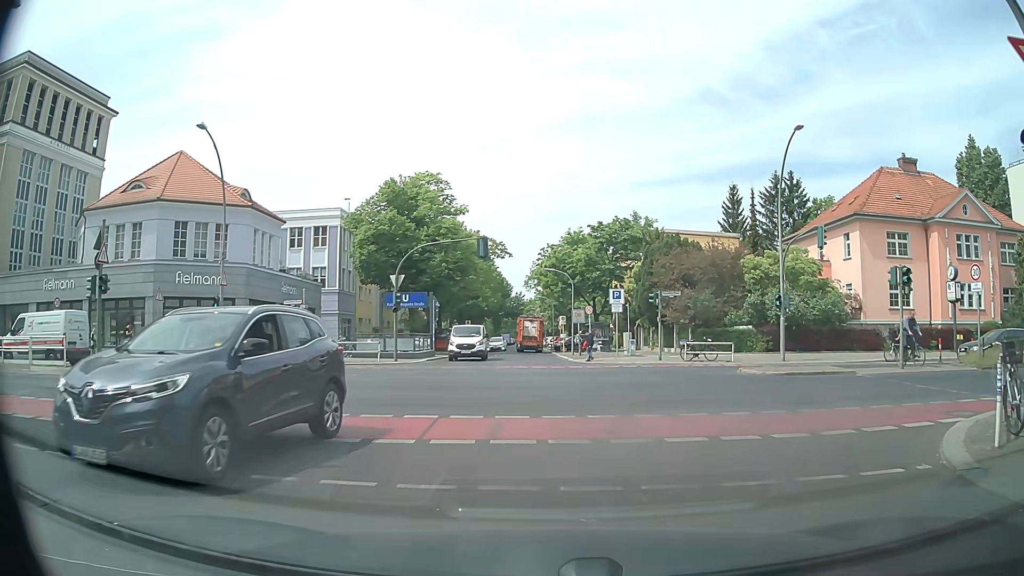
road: residential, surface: asphalt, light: Day
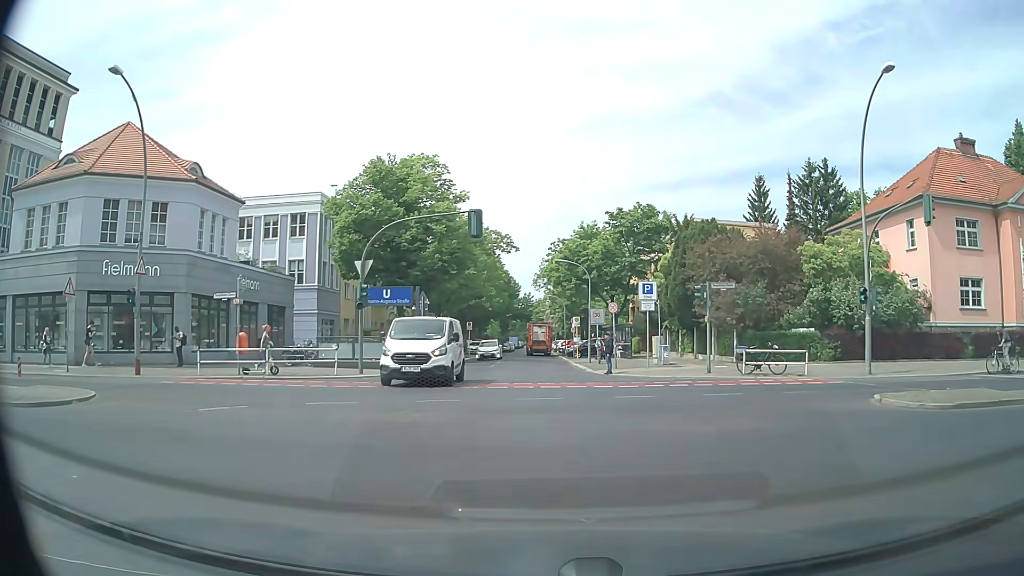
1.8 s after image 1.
(0.0, +8.3) m; -1°
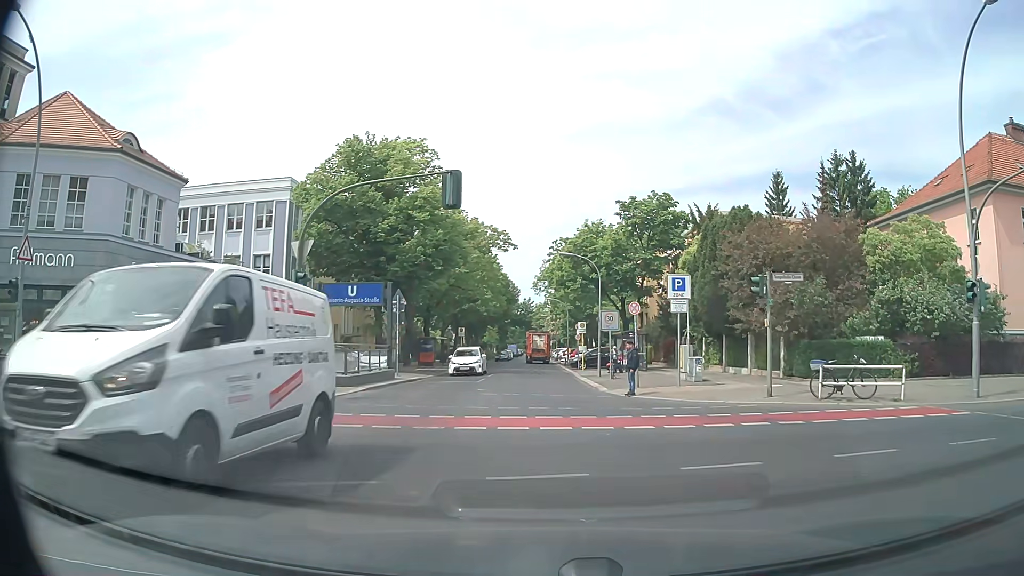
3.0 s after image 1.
(0.0, +7.0) m; 0°
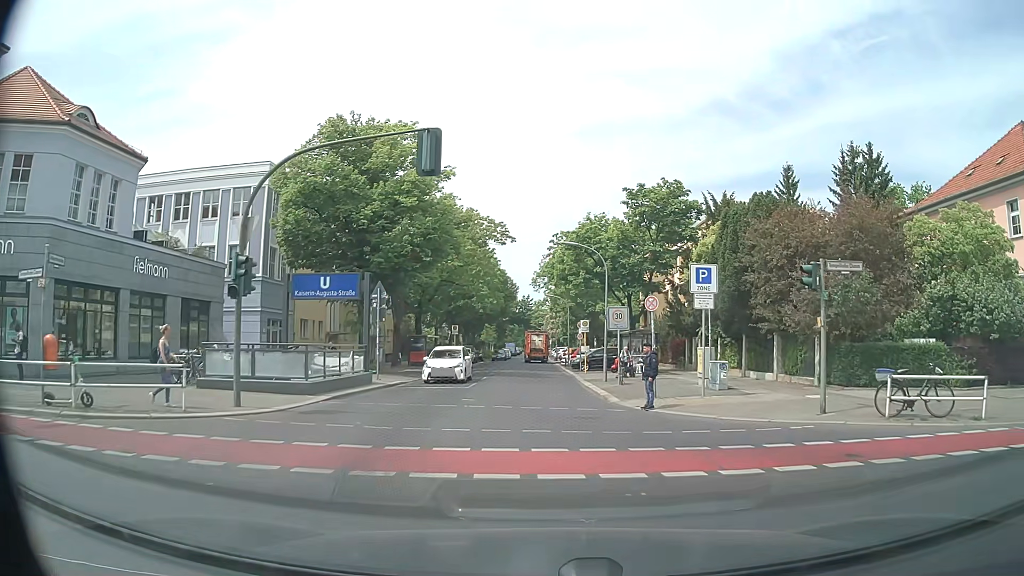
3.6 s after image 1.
(+0.1, +3.8) m; +2°
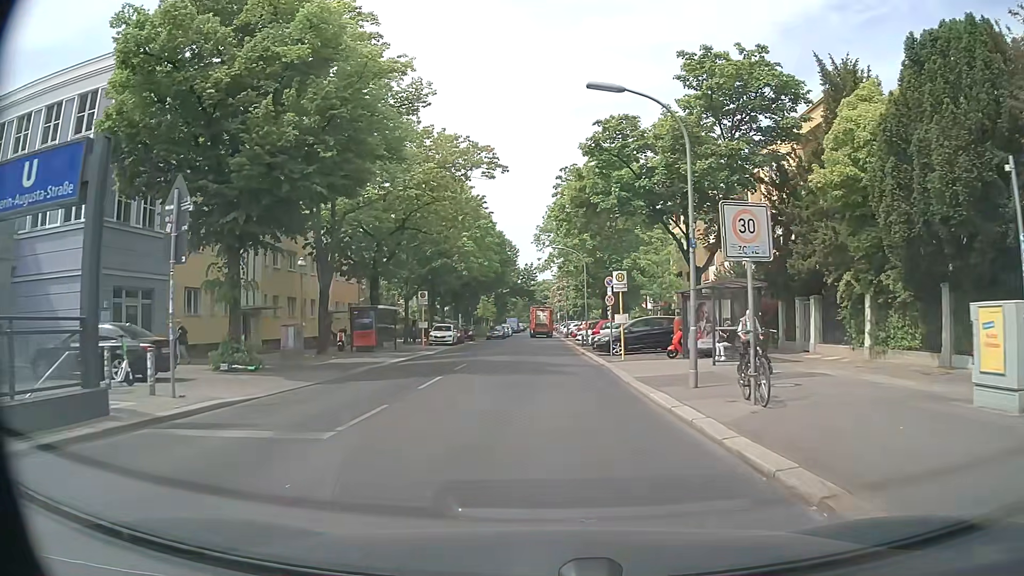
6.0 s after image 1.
(-0.3, +17.1) m; -1°
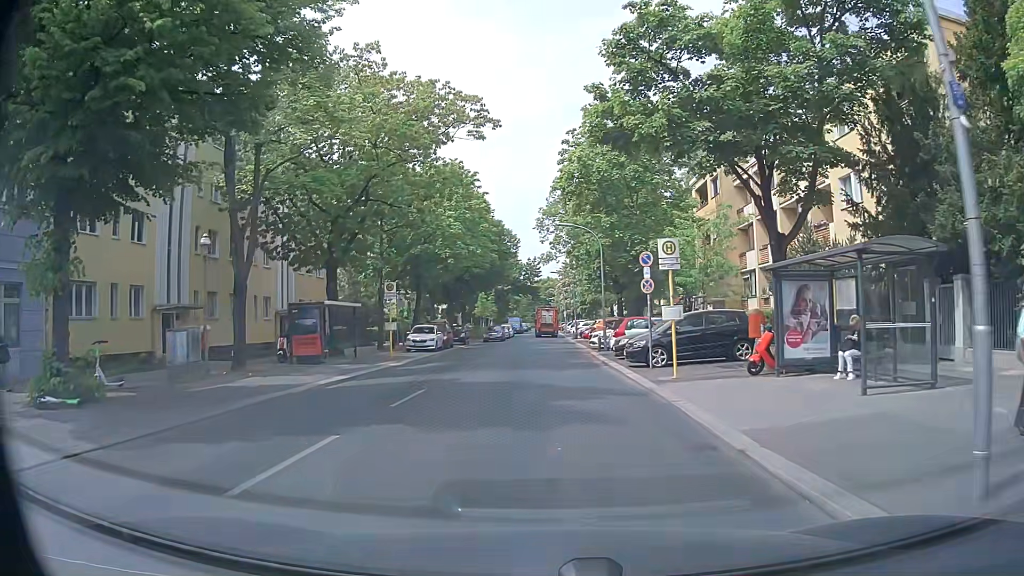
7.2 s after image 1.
(0.0, +9.3) m; 0°
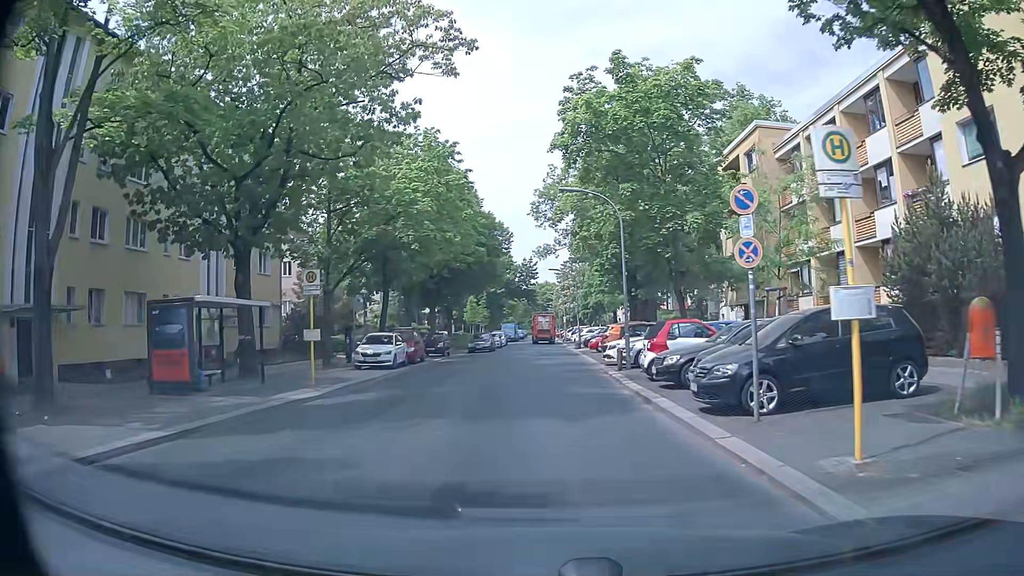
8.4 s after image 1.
(0.0, +9.9) m; -1°
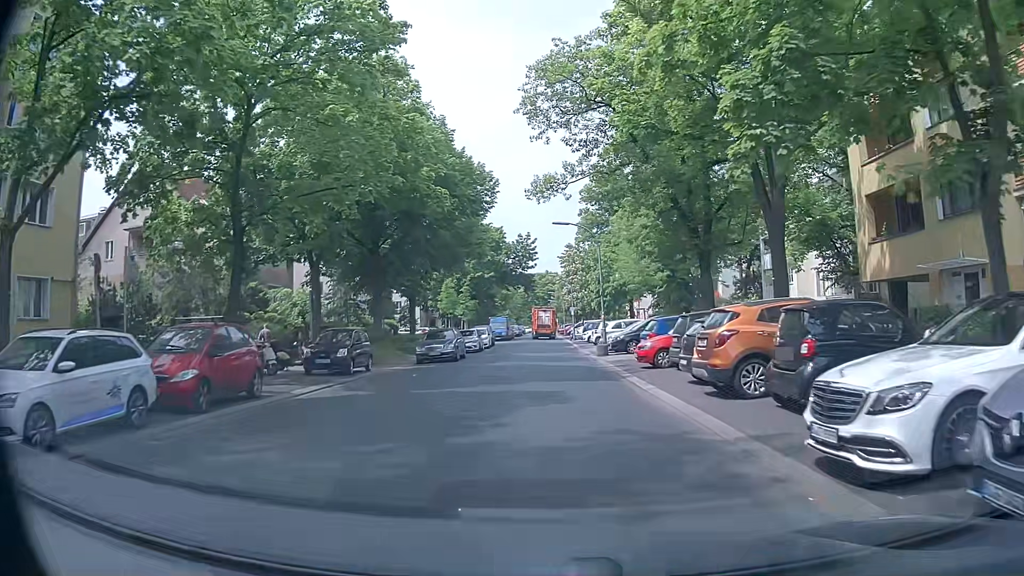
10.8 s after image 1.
(+0.2, +20.8) m; 0°
(0, +10) (0, +20) (+1, +30) (+1, +40) (+1, +50) (+1, +60) (+1, +70) (+1, +80) (+2, +90) (+2, +100) m
